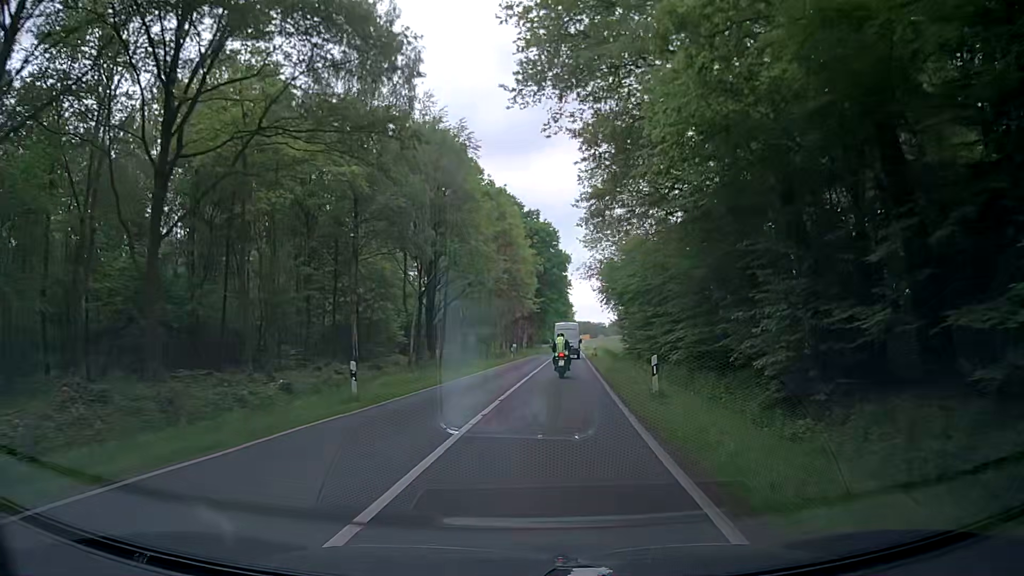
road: secondary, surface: asphalt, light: Day
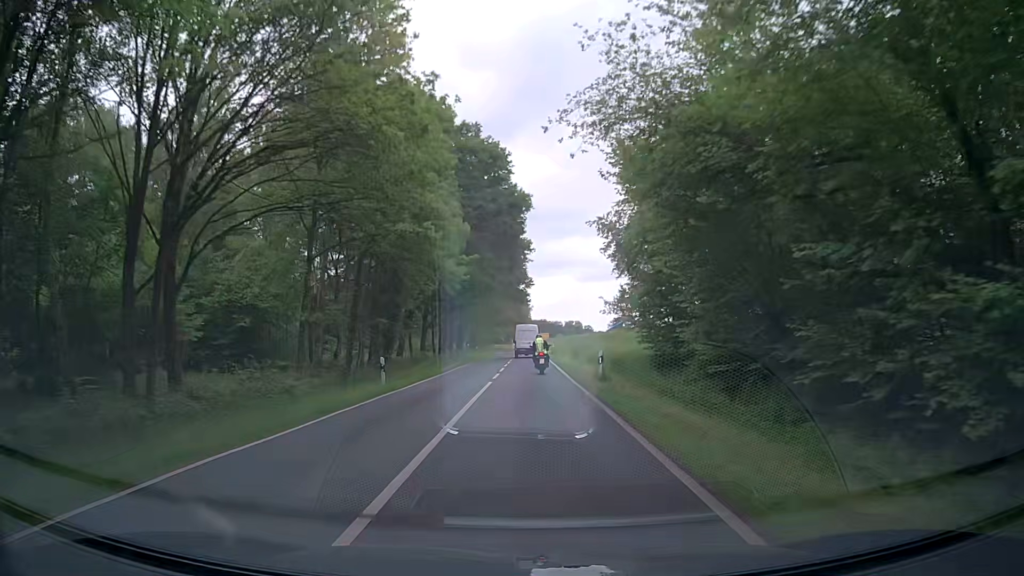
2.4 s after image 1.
(+1.8, +36.7) m; +5°
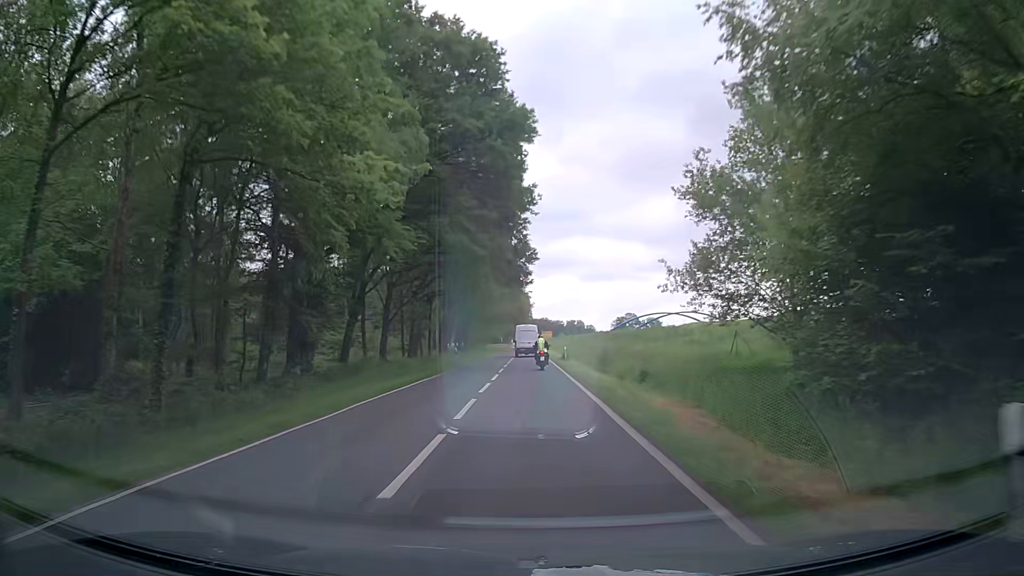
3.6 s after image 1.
(-0.2, +19.4) m; 0°
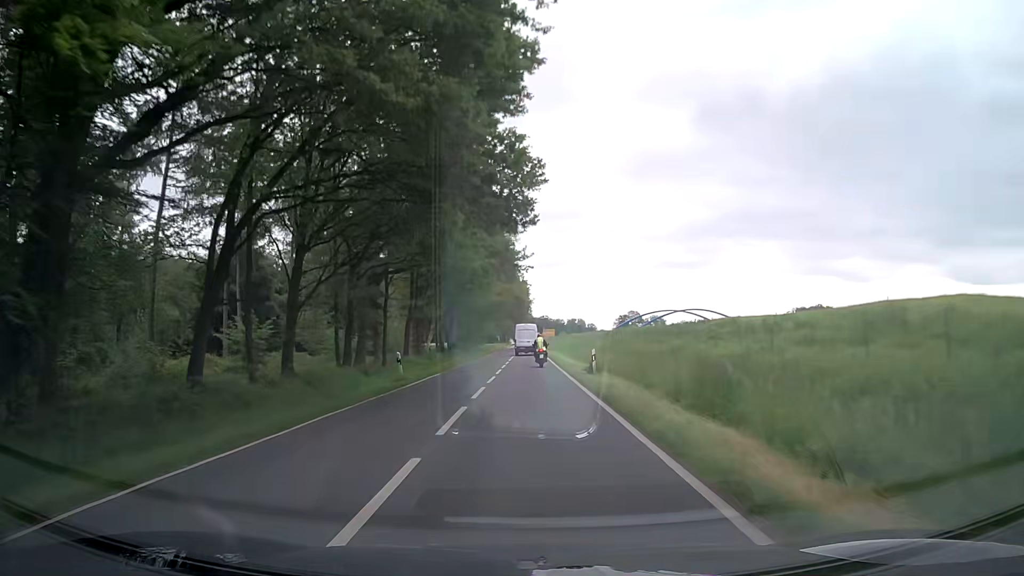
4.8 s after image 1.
(-0.1, +20.2) m; 0°
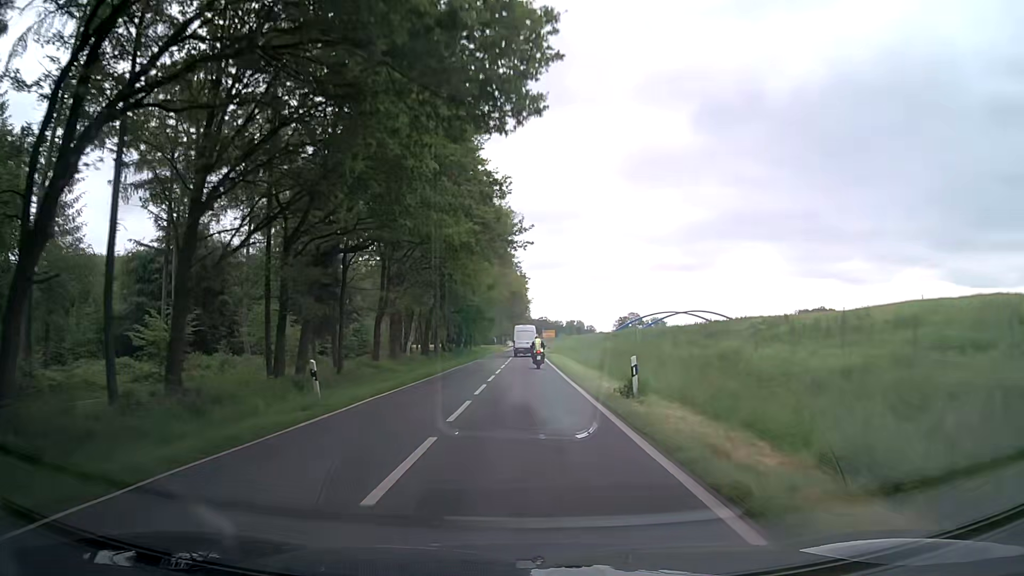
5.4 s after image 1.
(0.0, +10.3) m; 0°
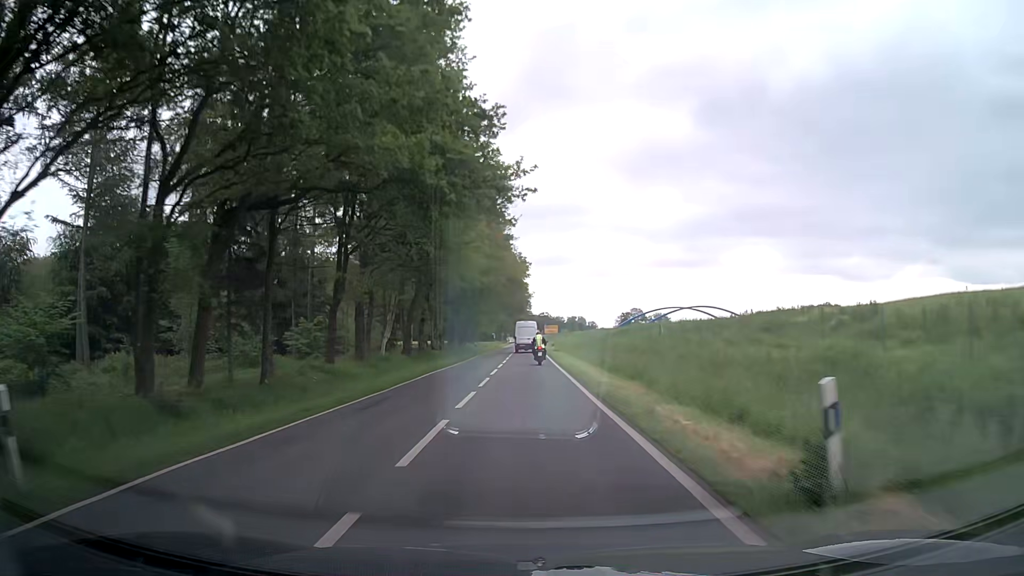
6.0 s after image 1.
(+0.1, +10.4) m; 0°
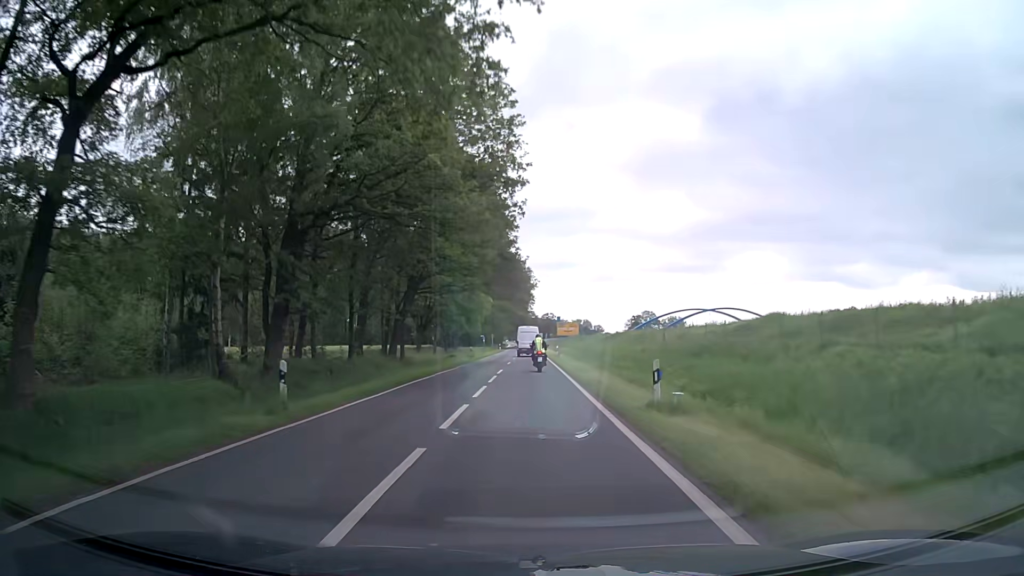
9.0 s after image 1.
(-0.2, +50.6) m; -1°
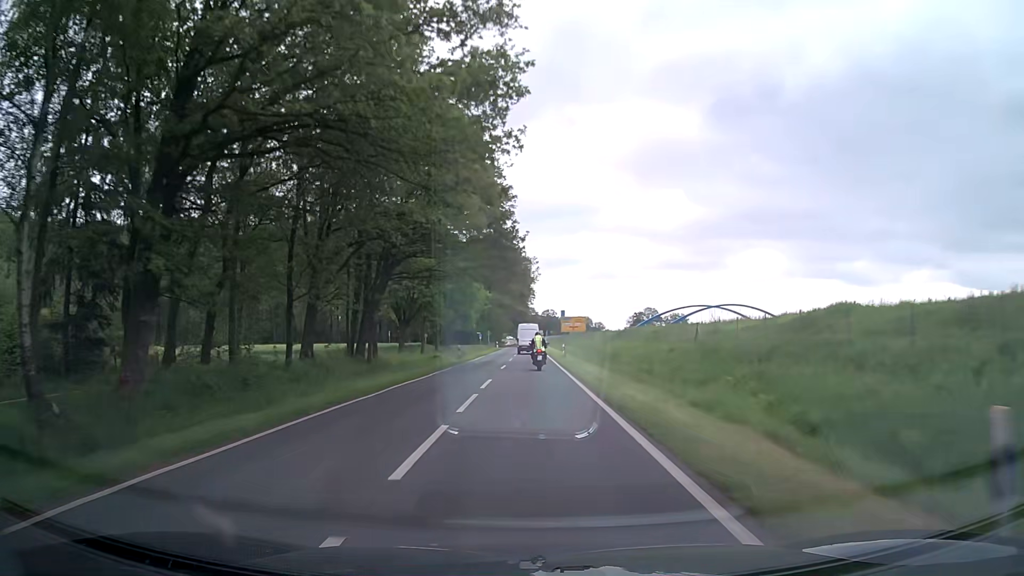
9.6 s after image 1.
(0.0, +9.9) m; 0°
